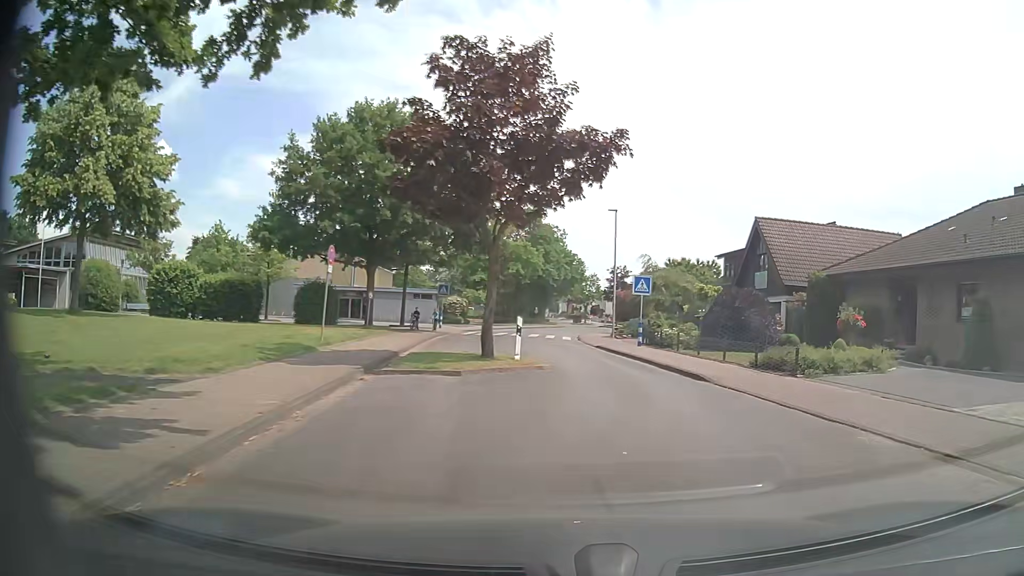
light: Day
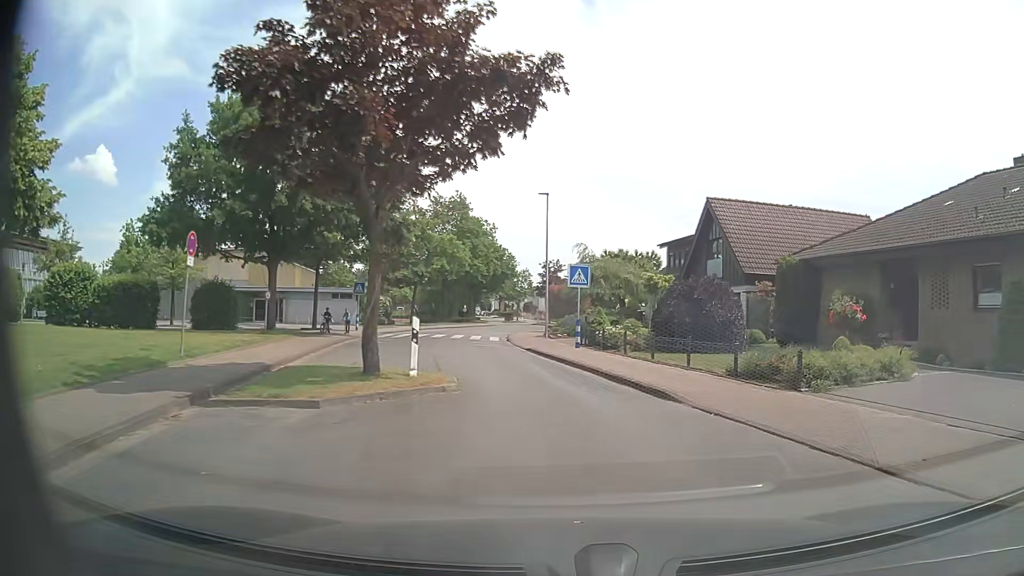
(+0.2, +4.6) m; +5°
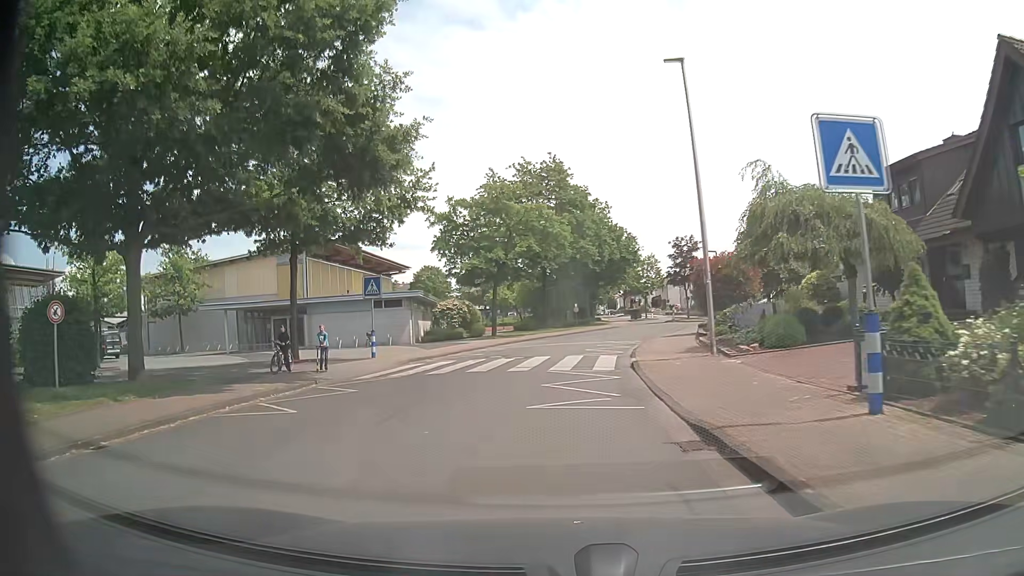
(-1.0, +18.7) m; -12°
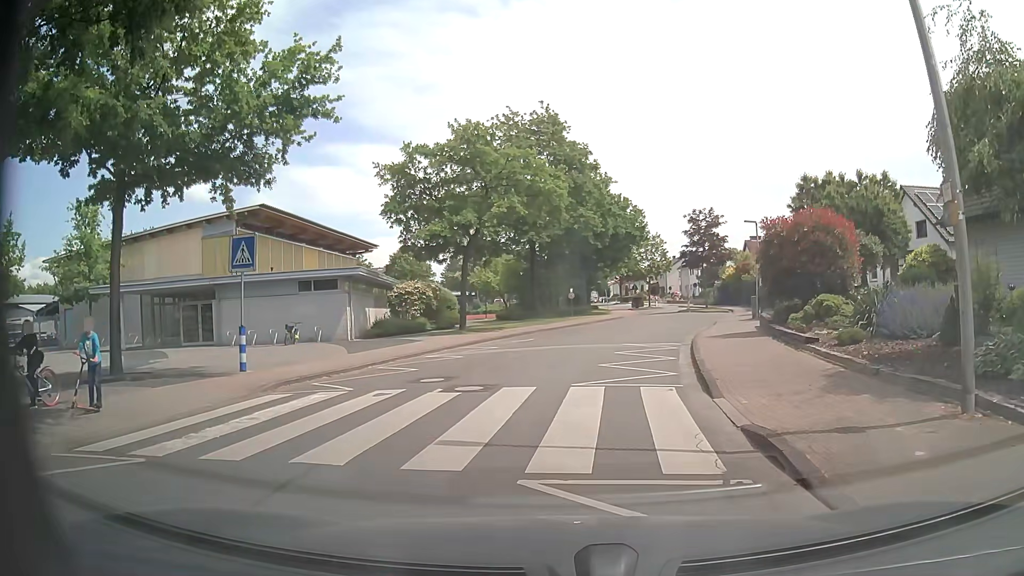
(0.0, +10.1) m; -1°
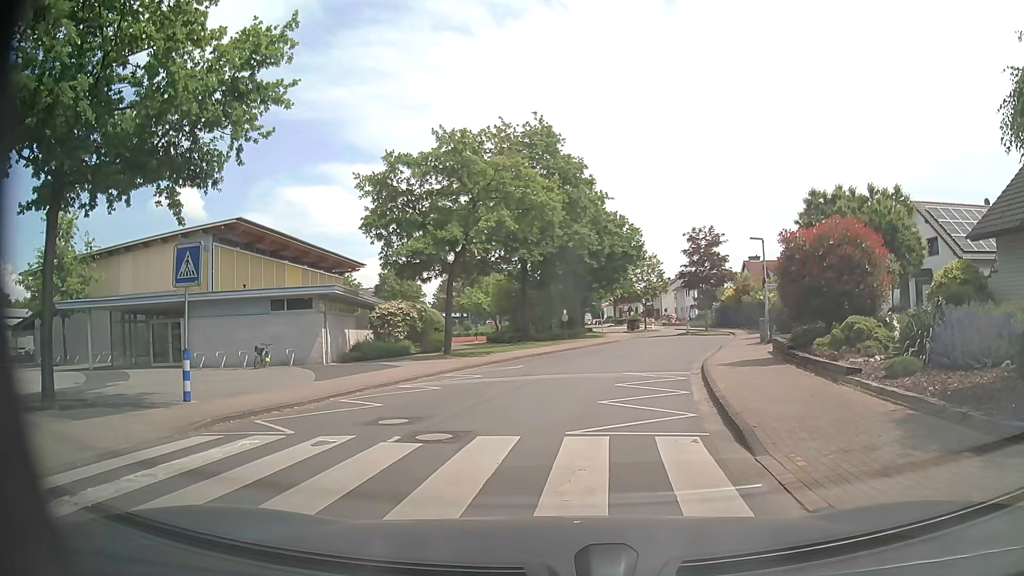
(0.0, +2.2) m; +3°
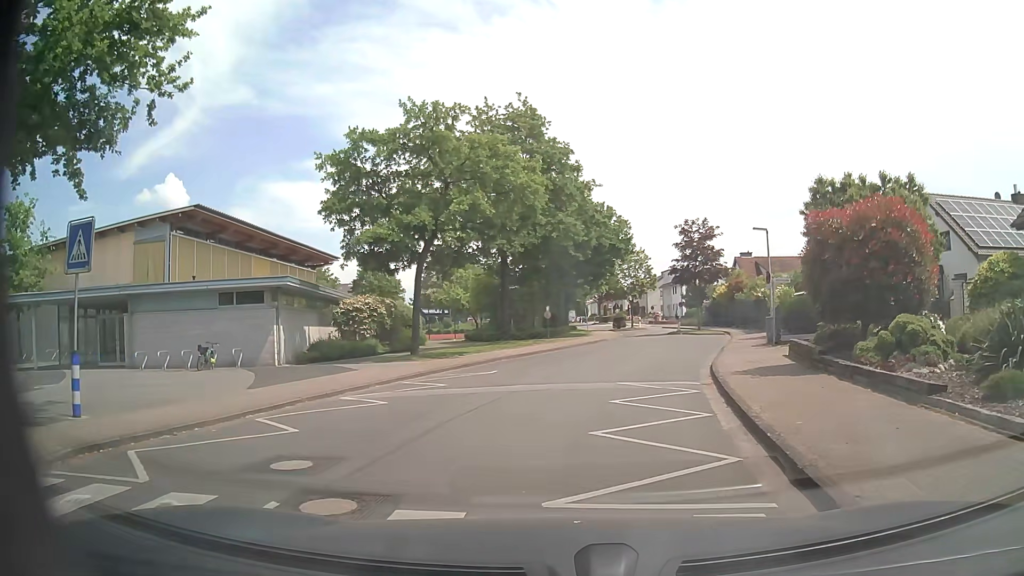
(0.0, +3.5) m; +1°
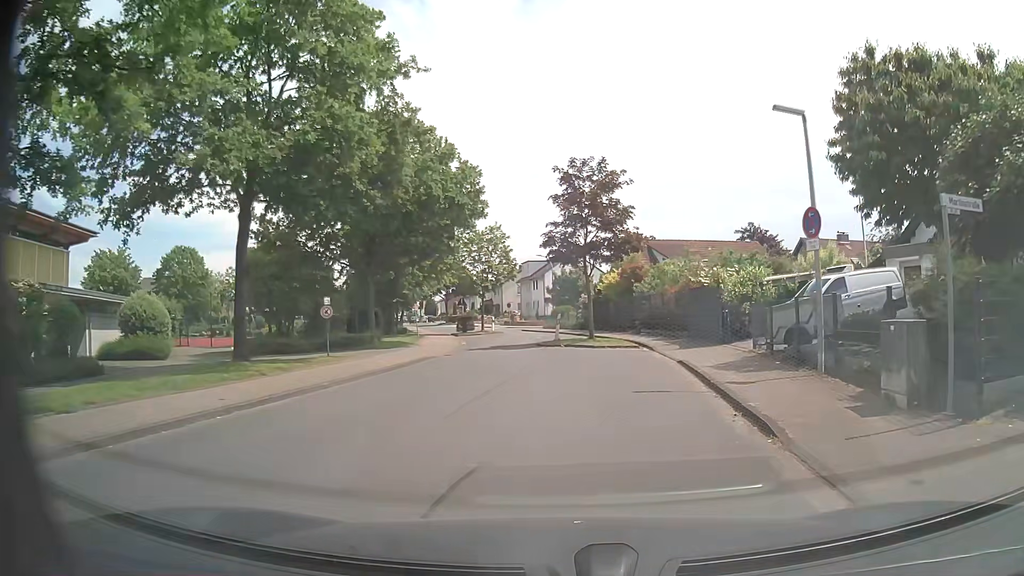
(+1.9, +18.7) m; +13°
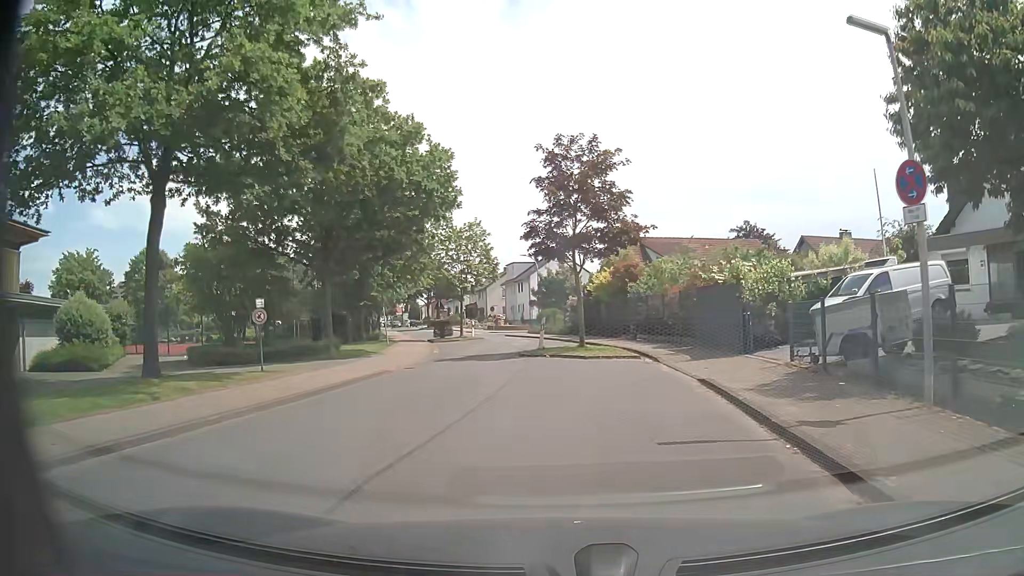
(0.0, +4.4) m; +1°
(0, +10) (-2, +20) (-3, +30) (-3, +40) (-4, +50) (-6, +59) (-9, +69) (-12, +78) (-17, +87) (-22, +96) m
